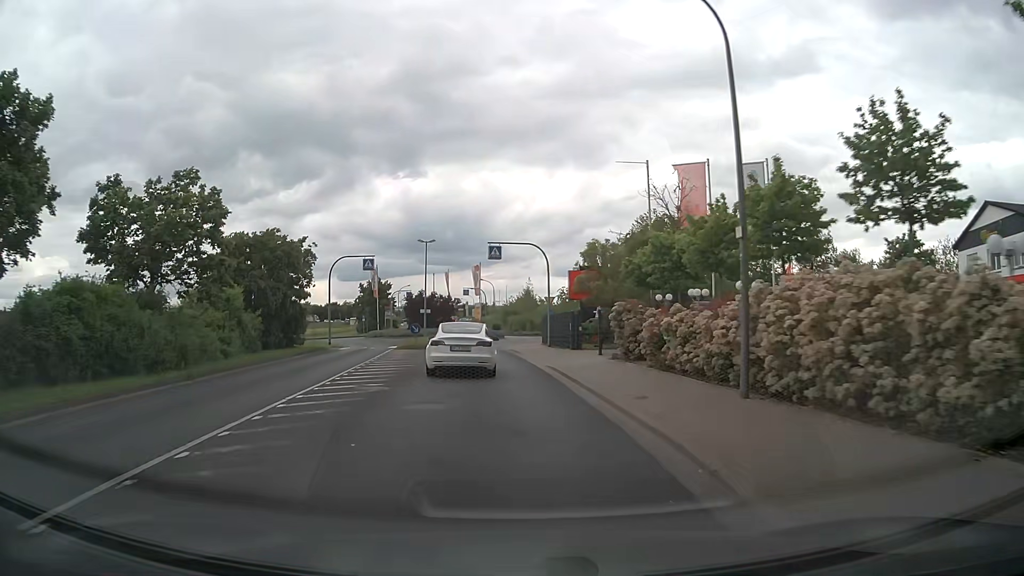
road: tertiary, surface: asphalt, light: Day
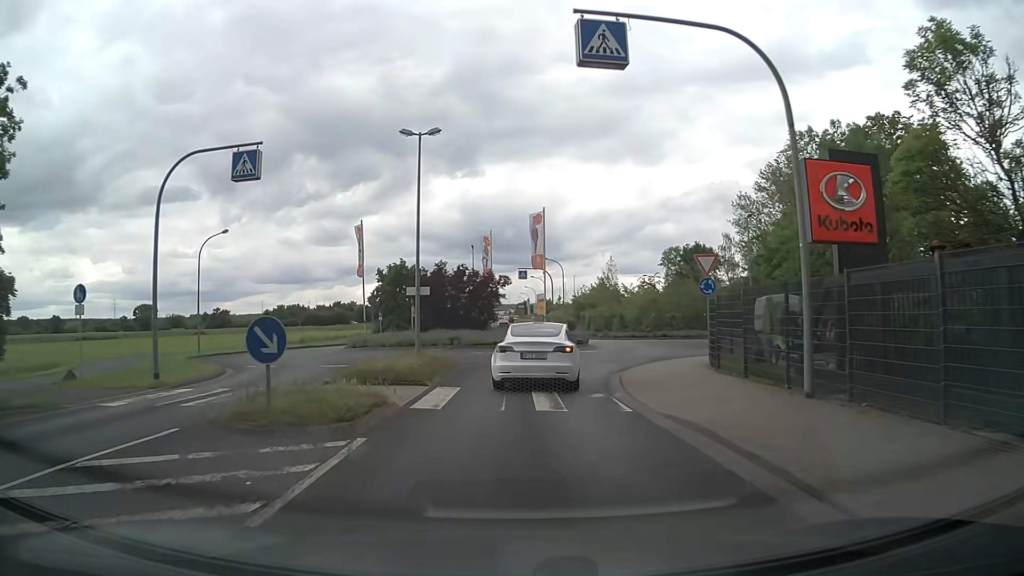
(-1.6, +29.1) m; -6°
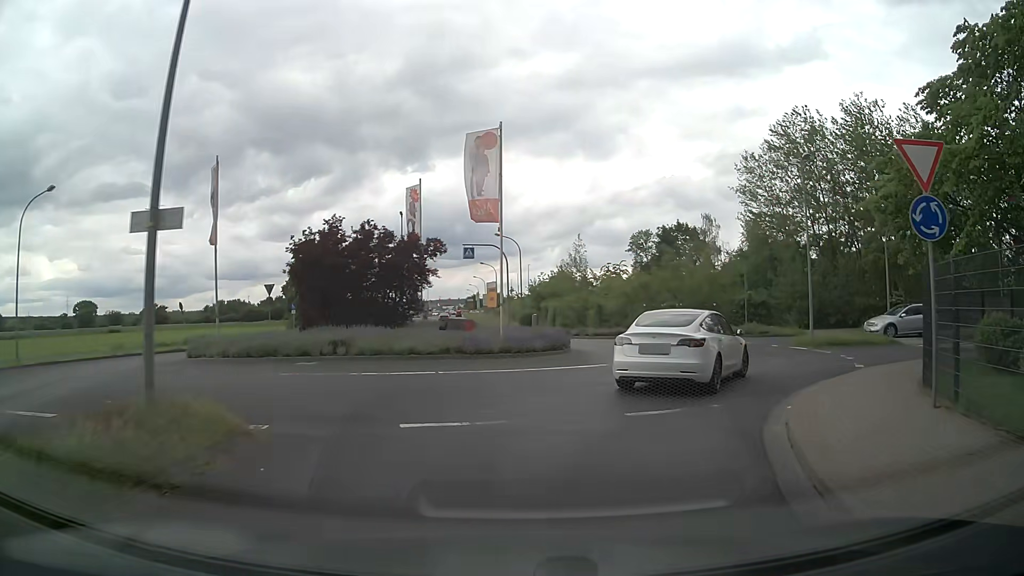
(+0.4, +14.4) m; +4°
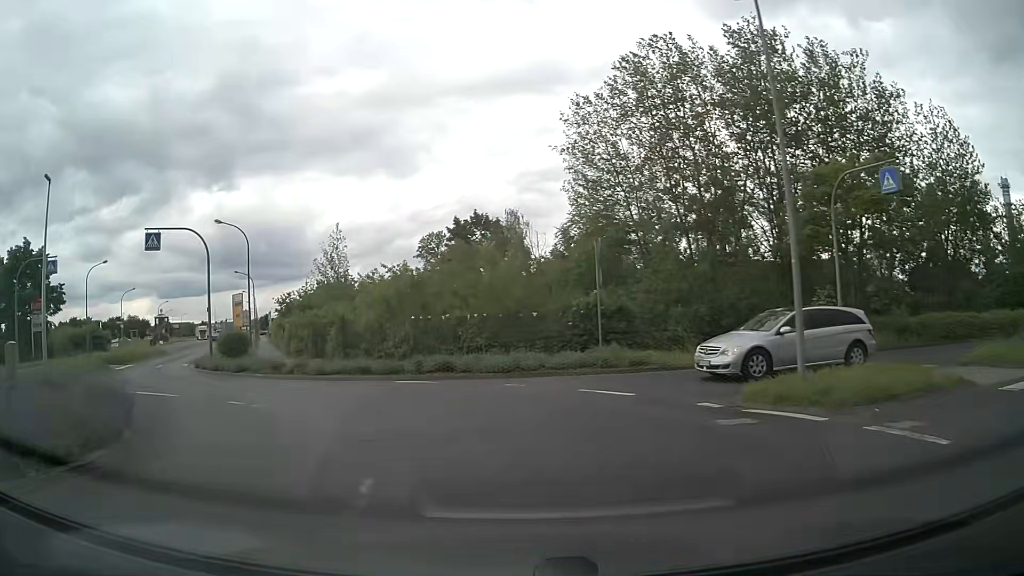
(+4.1, +16.8) m; +19°
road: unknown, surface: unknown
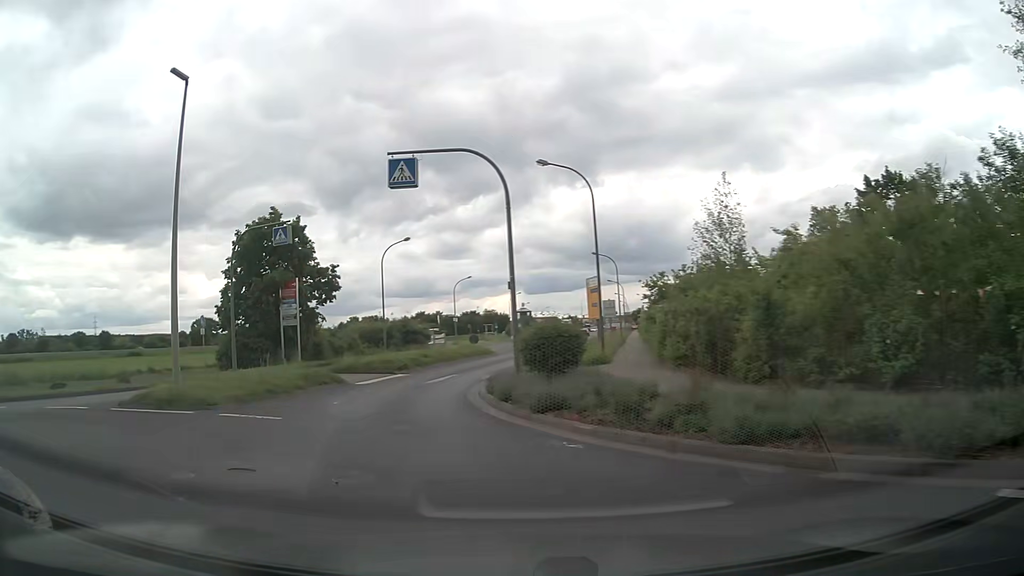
(-3.5, +13.0) m; -32°
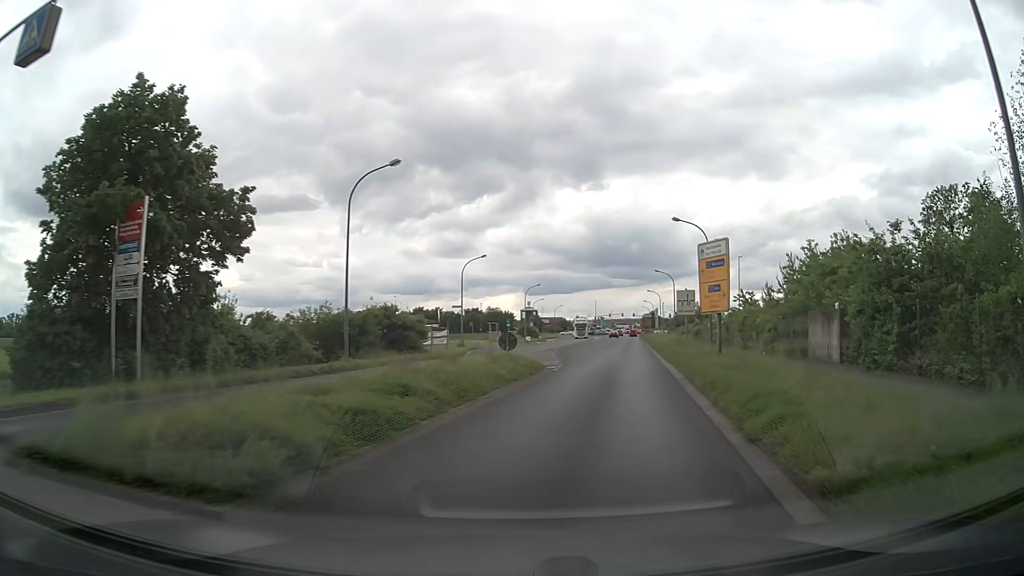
(-2.7, +19.6) m; -1°
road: tertiary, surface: asphalt
